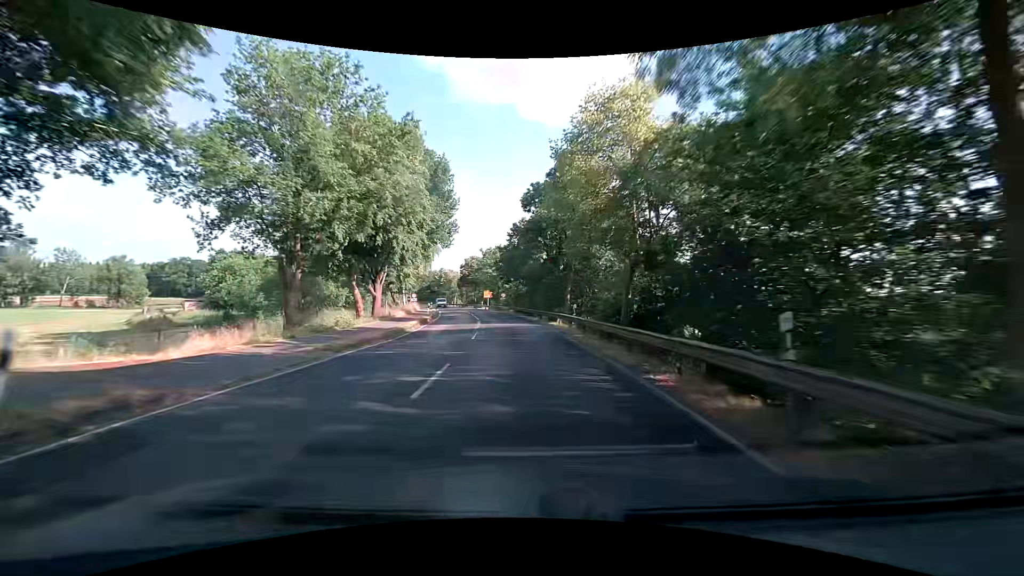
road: tertiary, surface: asphalt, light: Day
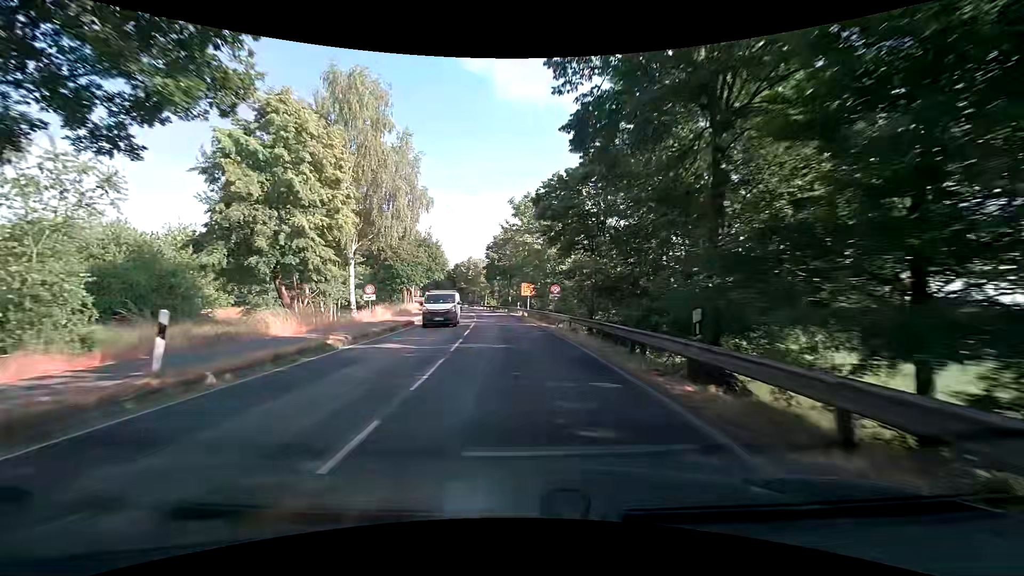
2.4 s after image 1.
(-1.5, +36.2) m; -5°
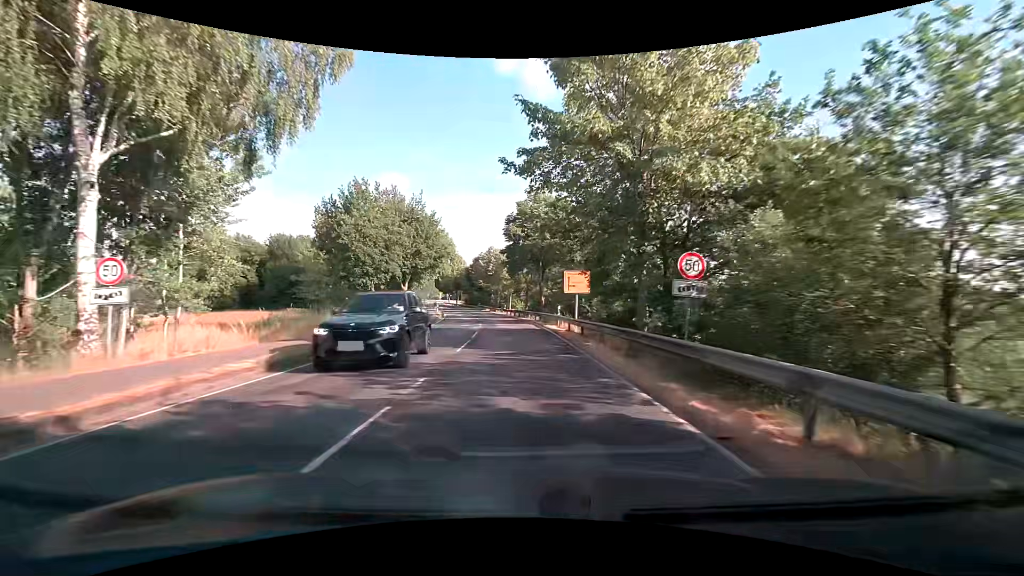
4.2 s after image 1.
(-0.7, +22.9) m; -3°
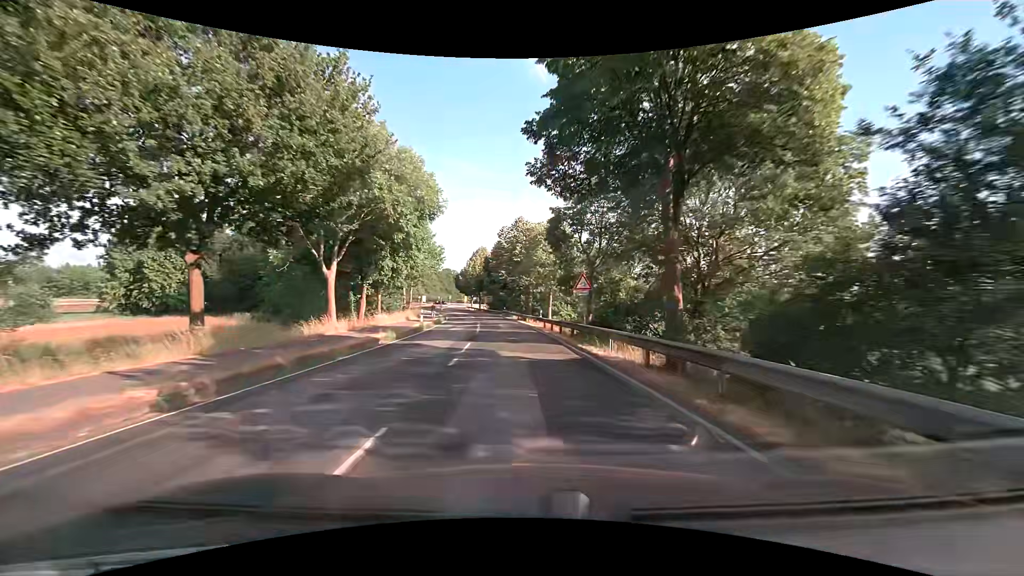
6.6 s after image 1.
(-1.1, +29.7) m; -4°
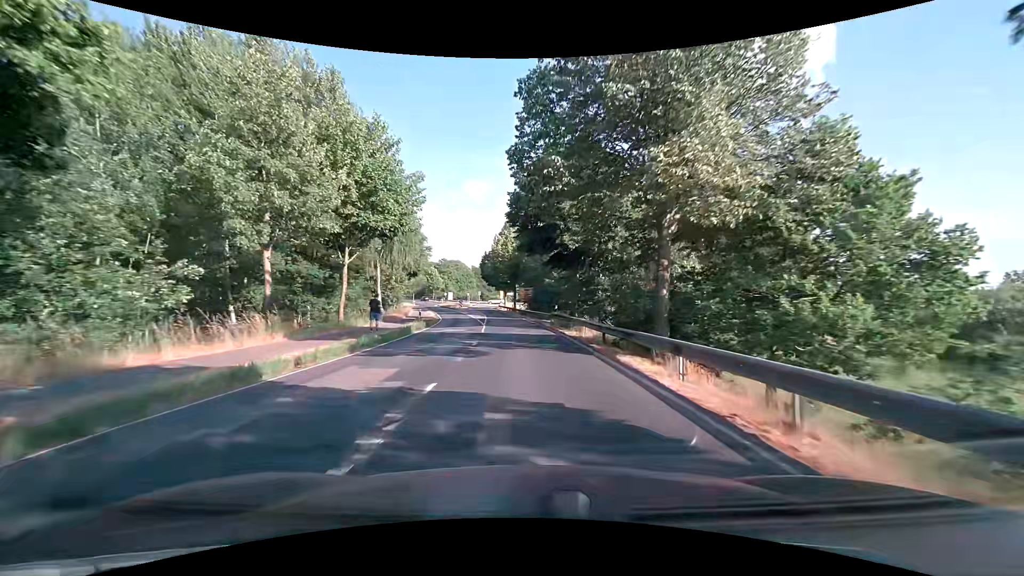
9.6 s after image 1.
(-1.8, +37.9) m; -5°
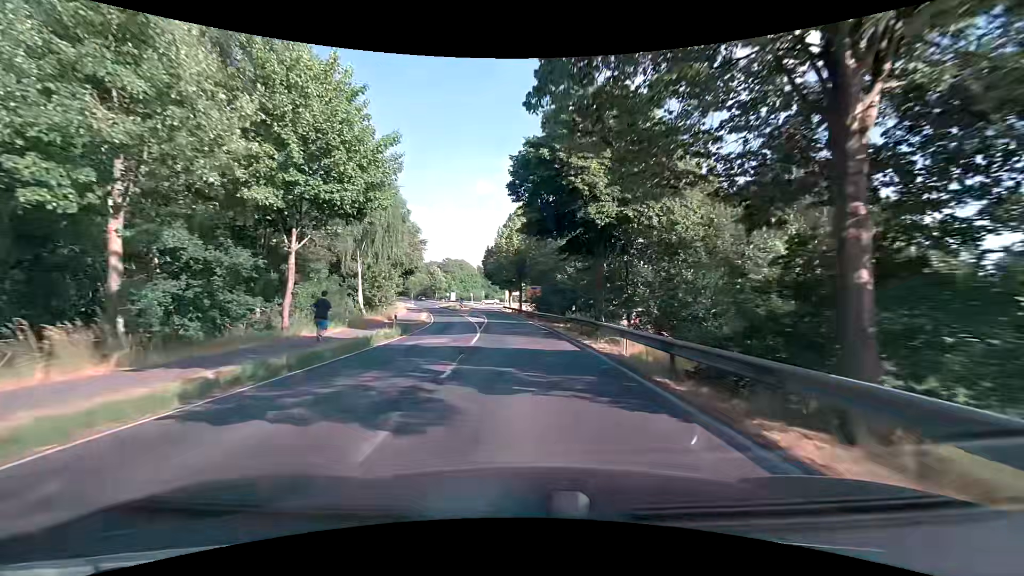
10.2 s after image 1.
(0.0, +7.6) m; -1°
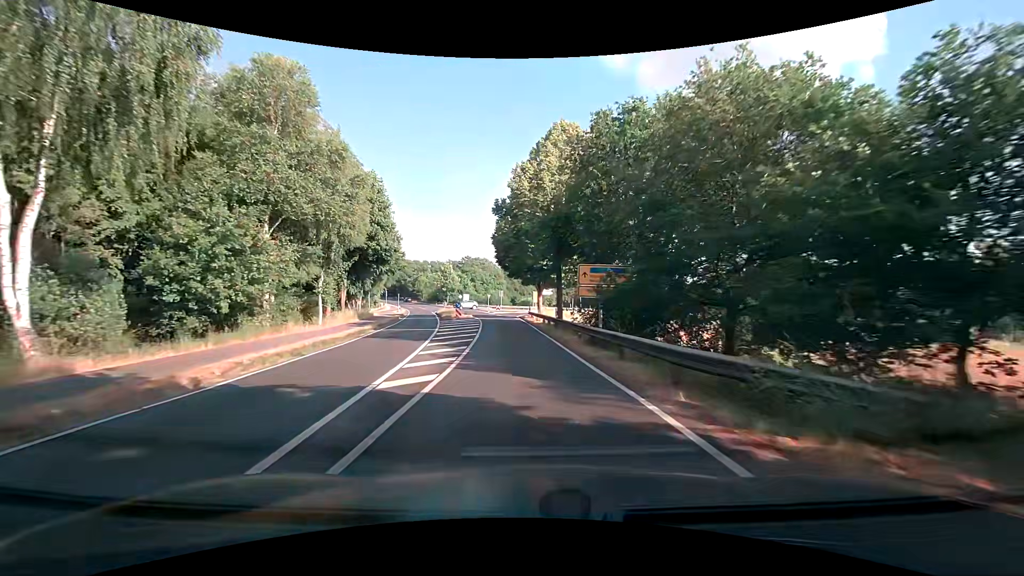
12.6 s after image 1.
(-0.9, +30.3) m; -3°
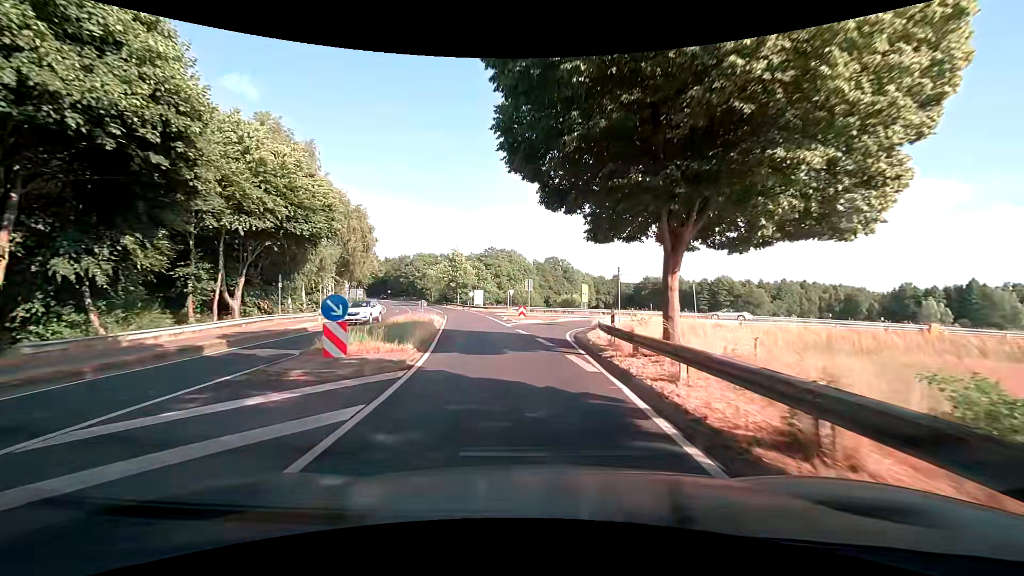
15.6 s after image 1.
(-1.2, +35.0) m; -4°
(0, +10) (0, +20) (+2, +30) (+7, +38) (+15, +43) (+25, +45) (+35, +44) (+45, +42) (+55, +40) (+64, +37) m
